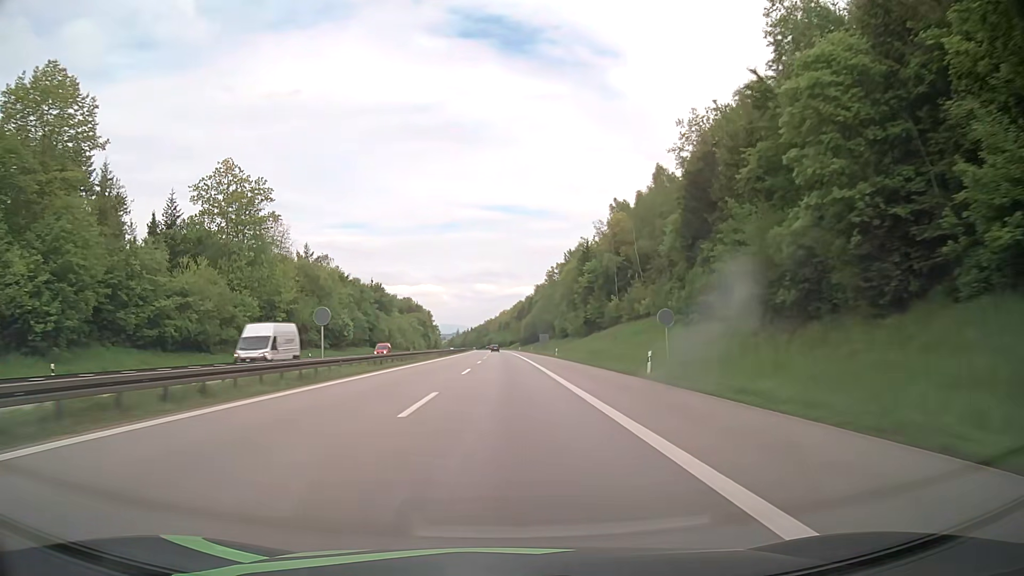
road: motorway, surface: asphalt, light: Day
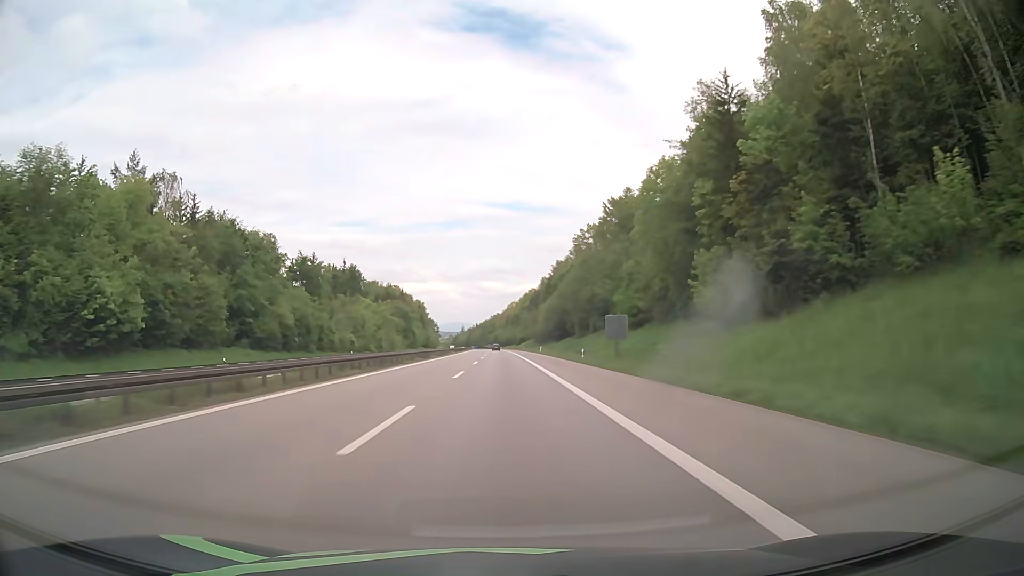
(-0.4, +76.0) m; -1°
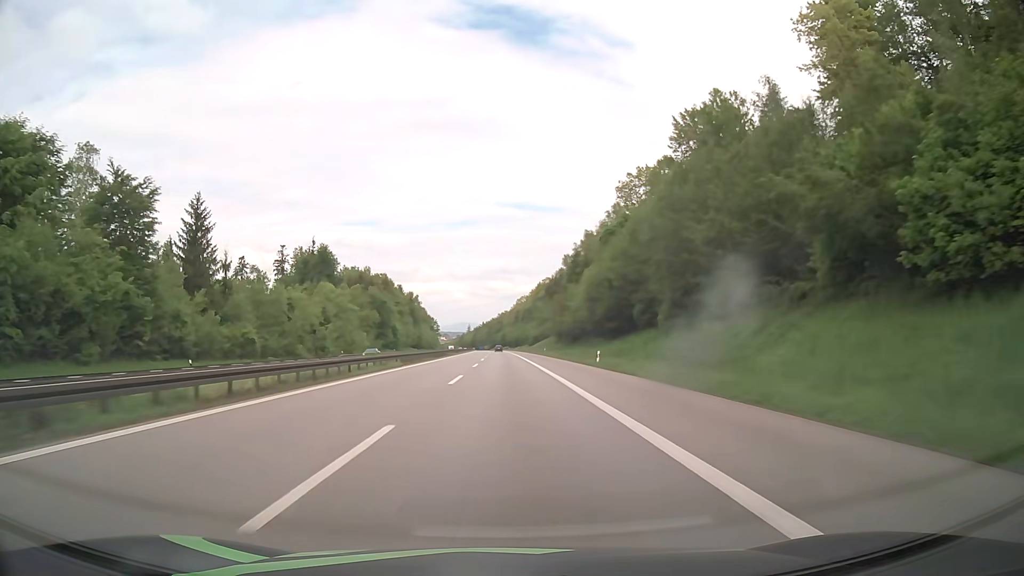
(-0.4, +57.3) m; 0°
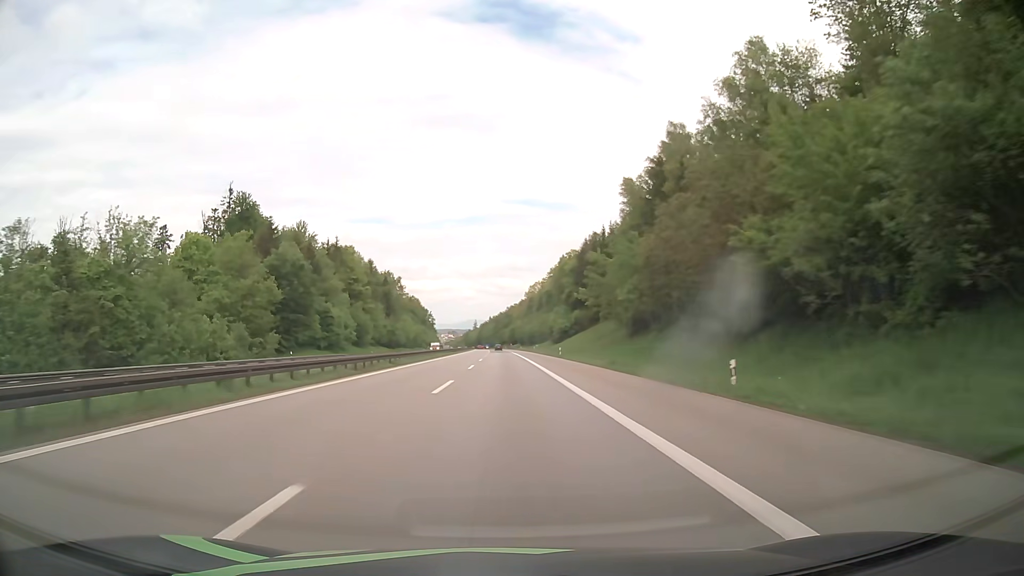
(-0.8, +76.8) m; -1°
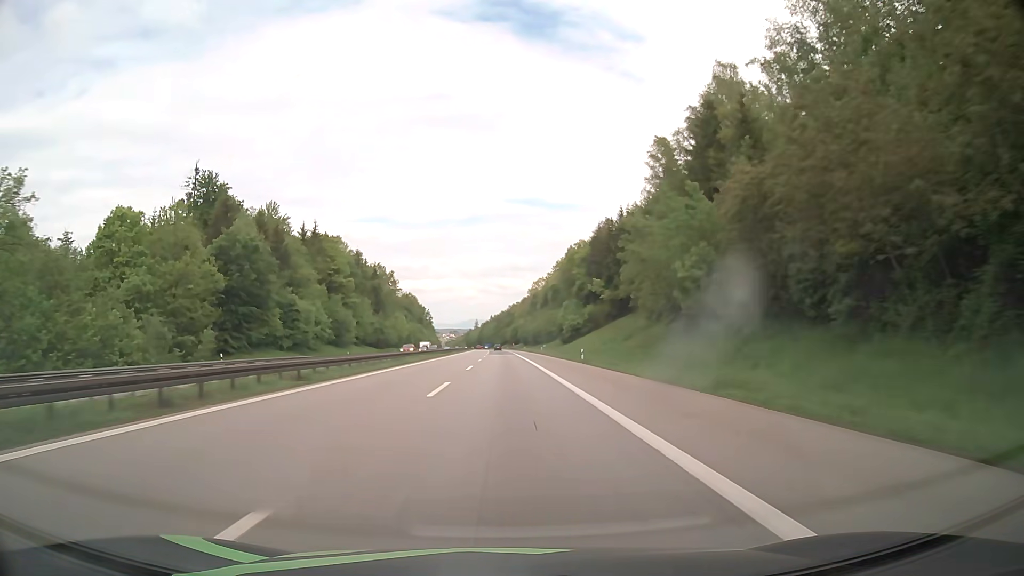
(0.0, +19.2) m; 0°
